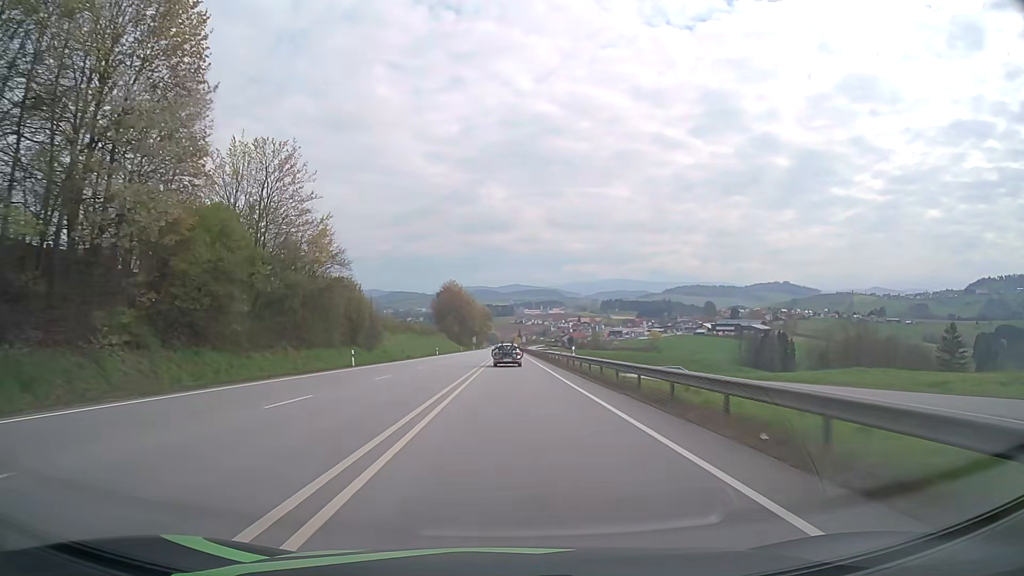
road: primary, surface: asphalt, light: Day
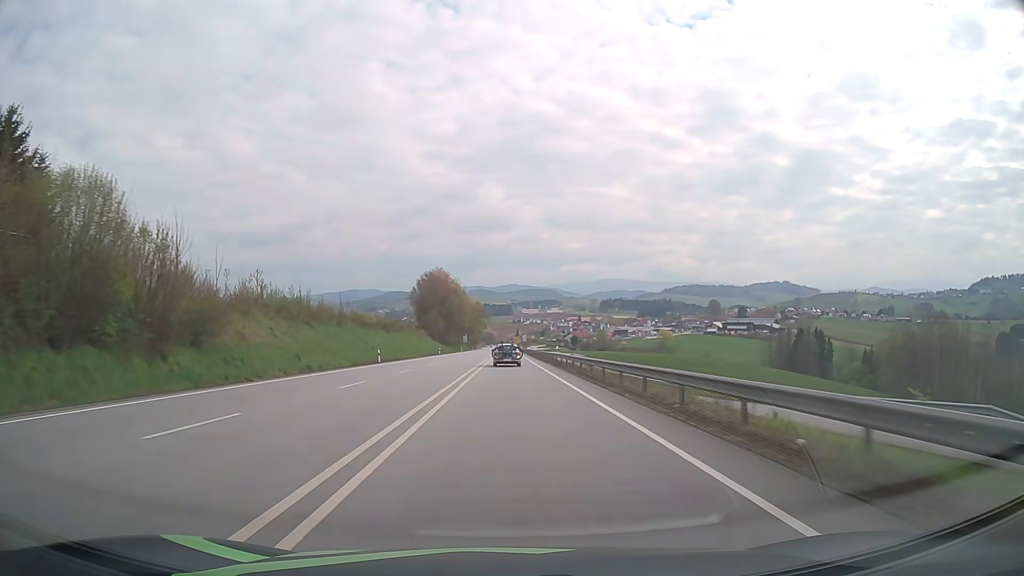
(+0.1, +41.3) m; 0°
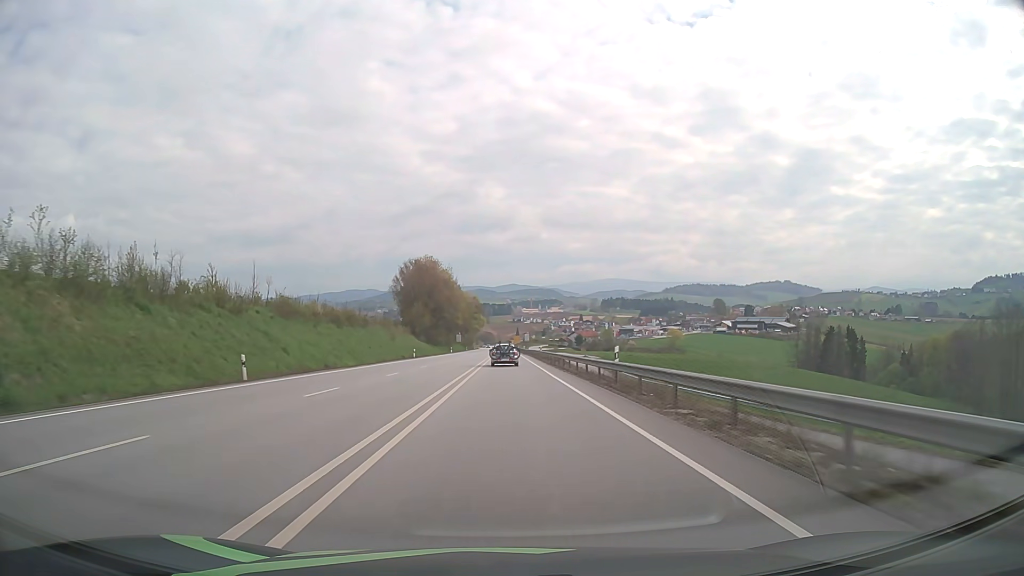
(0.0, +27.8) m; 0°
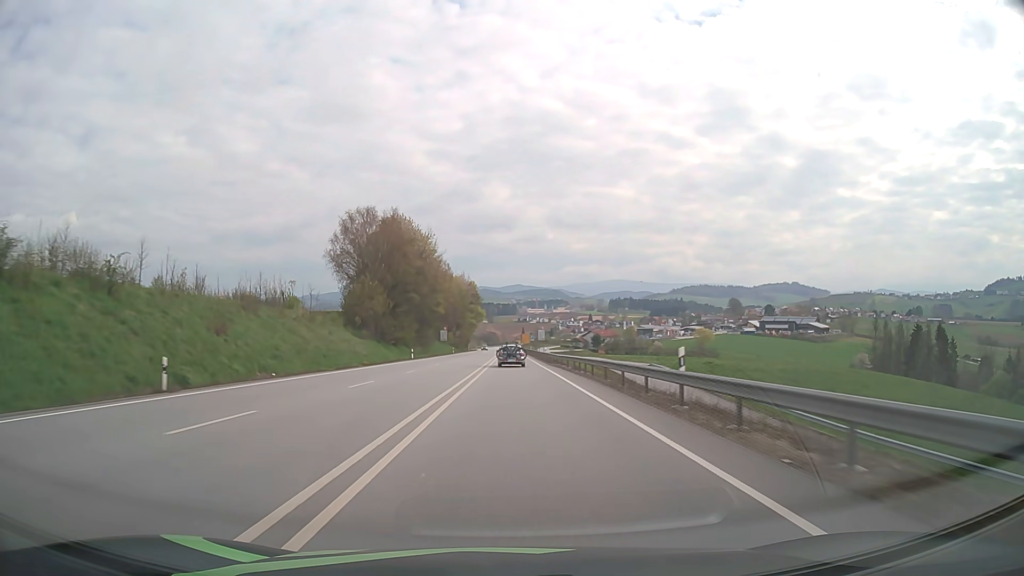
(-0.4, +56.2) m; 0°
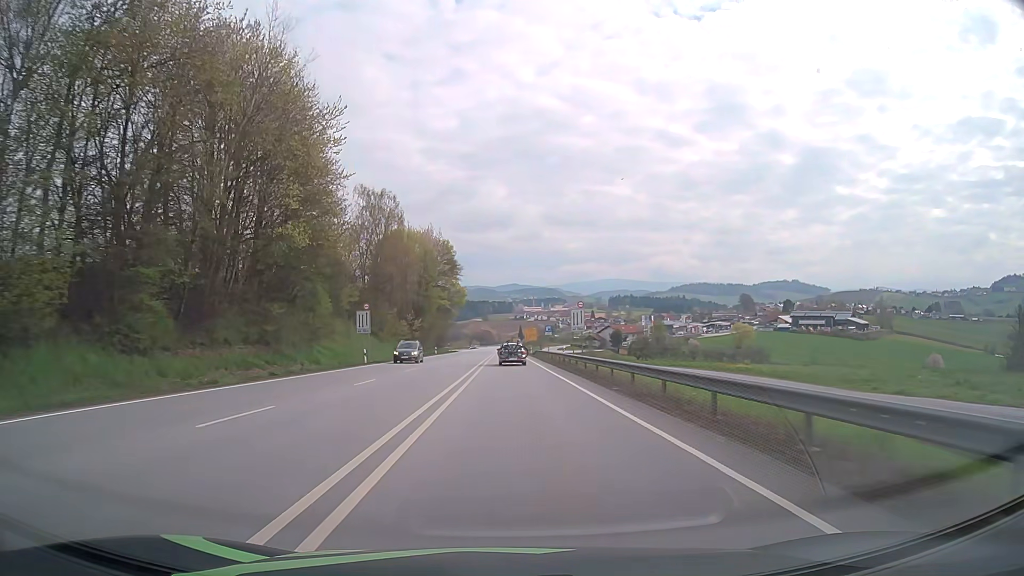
(0.0, +71.4) m; 0°
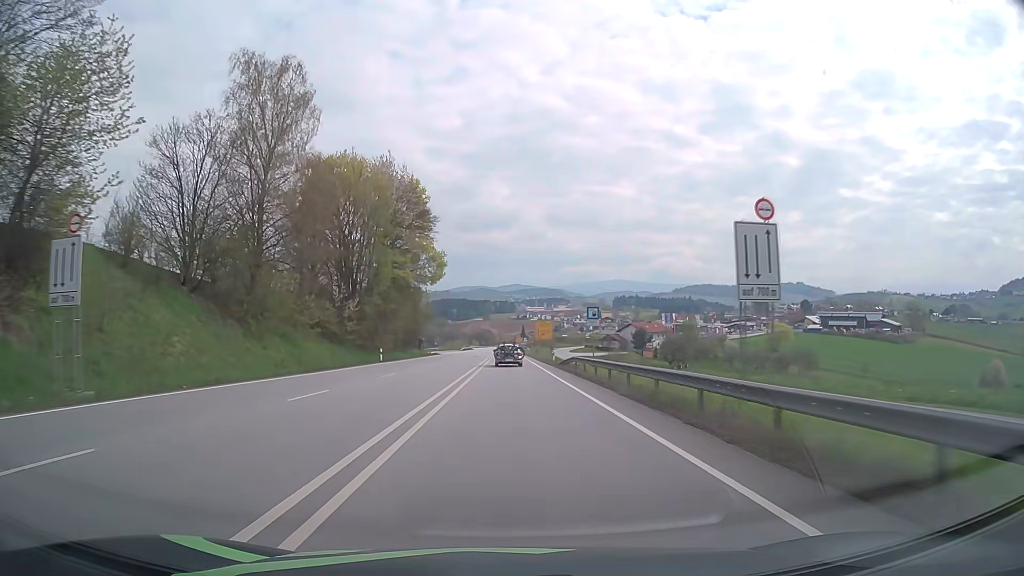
(-0.1, +43.0) m; 0°
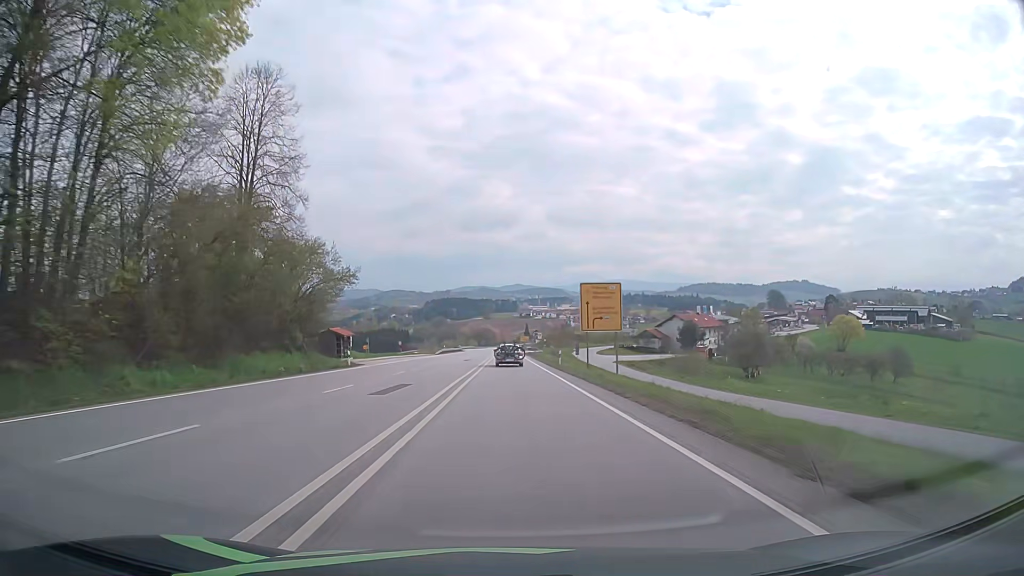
(-0.1, +57.6) m; 0°
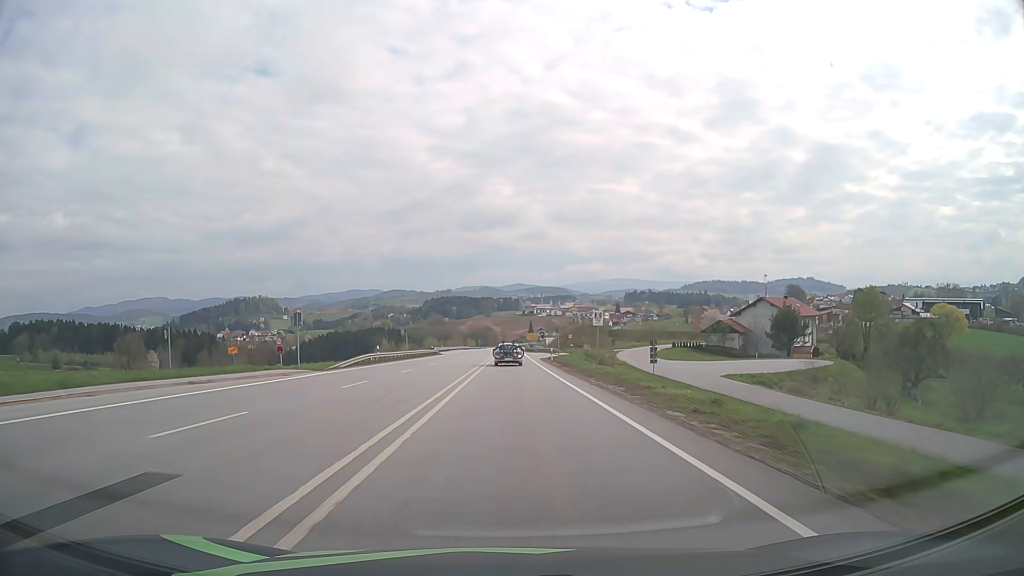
(0.0, +57.6) m; 0°
(0, +10) (0, +20) (0, +30) (0, +40) (0, +50) (0, +60) (0, +70) (0, +80) (0, +90) (0, +100) m
